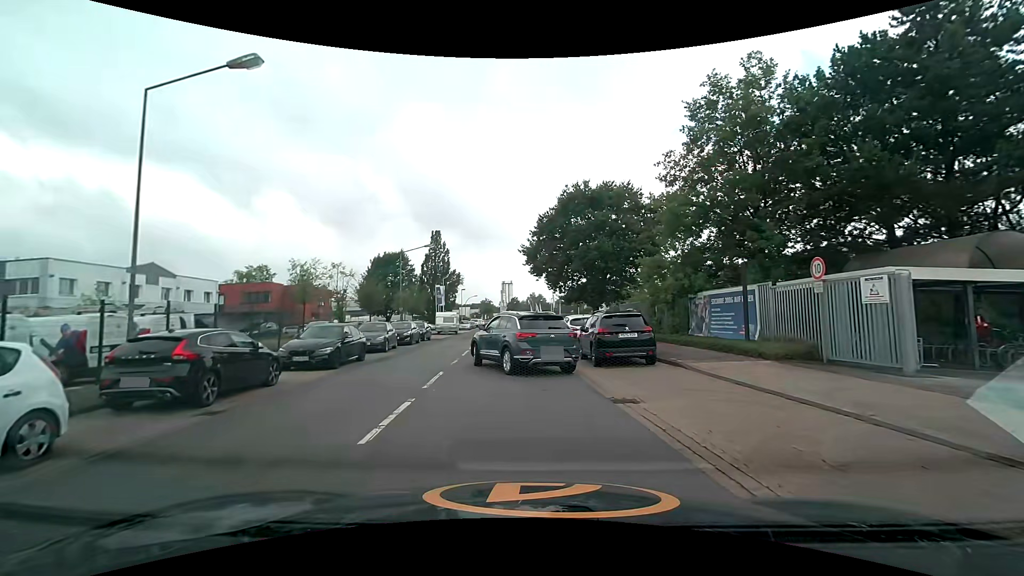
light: Day
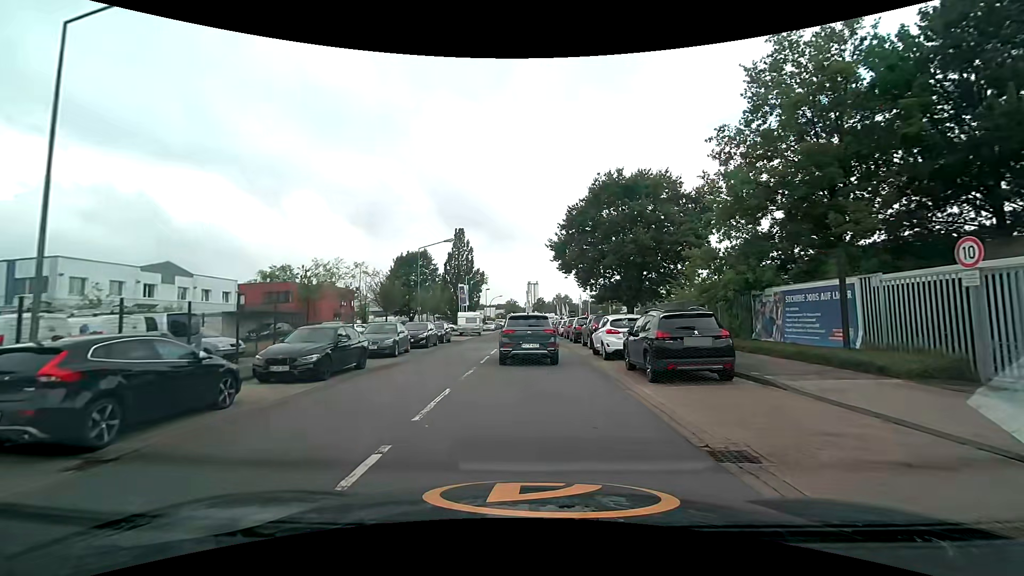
(-0.1, +3.3) m; -2°
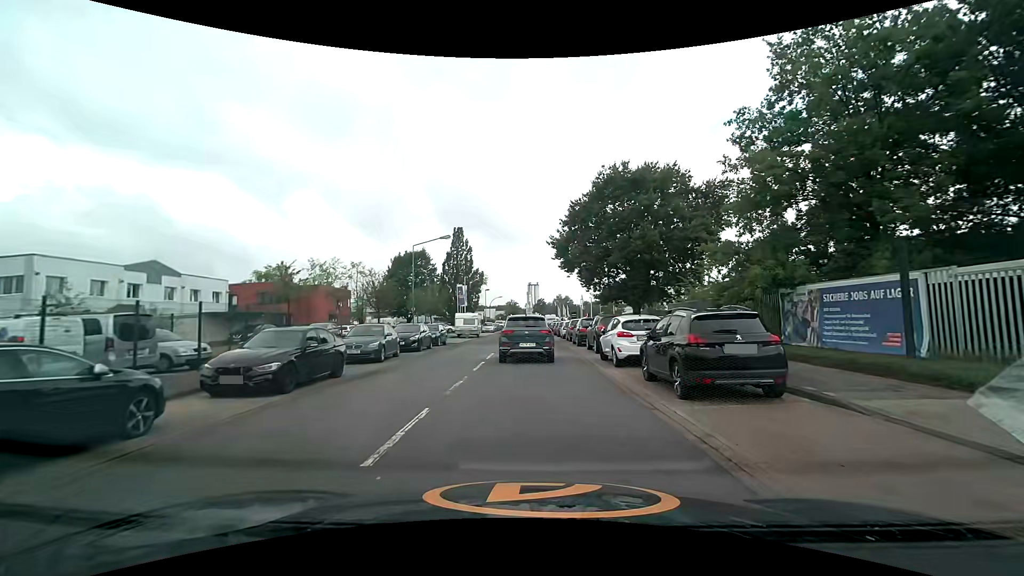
(0.0, +2.1) m; 0°
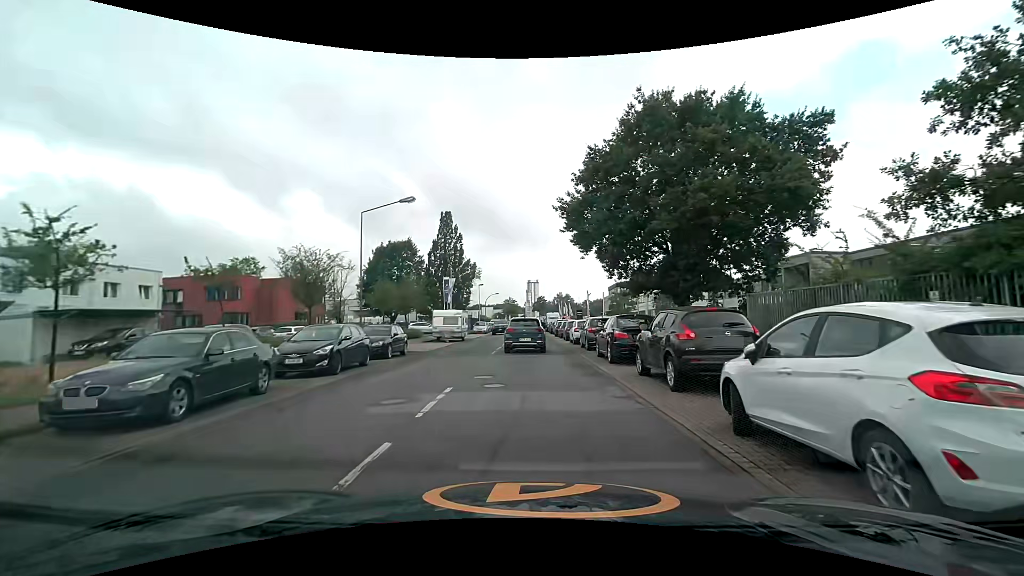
(-0.1, +11.3) m; 0°
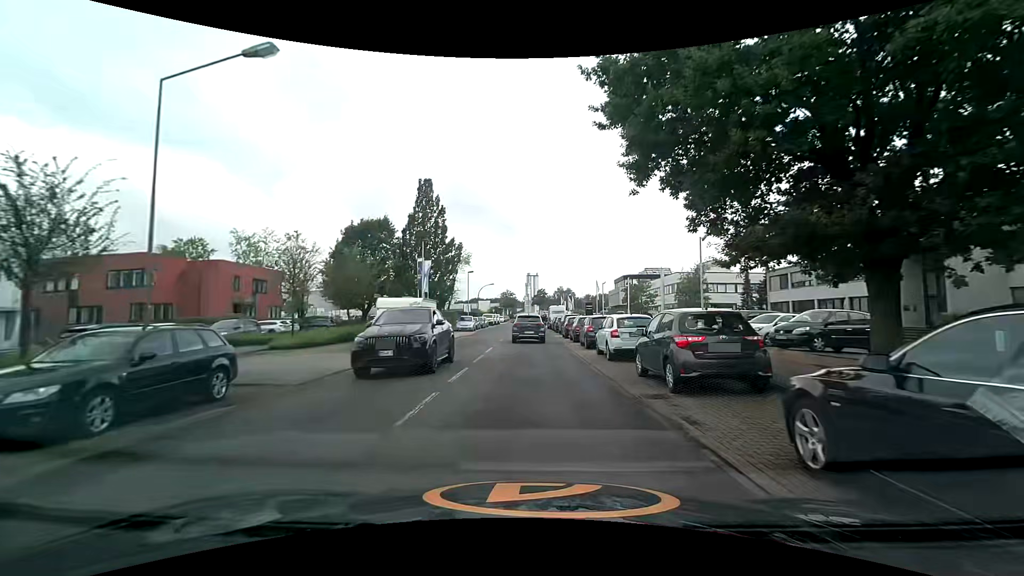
(0.0, +14.1) m; 0°
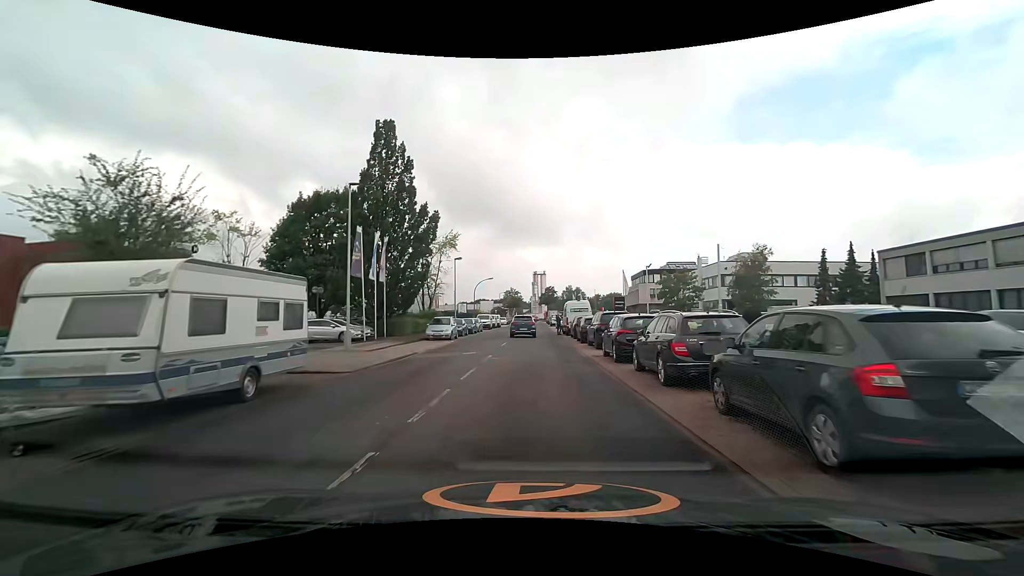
(-0.2, +17.6) m; -1°
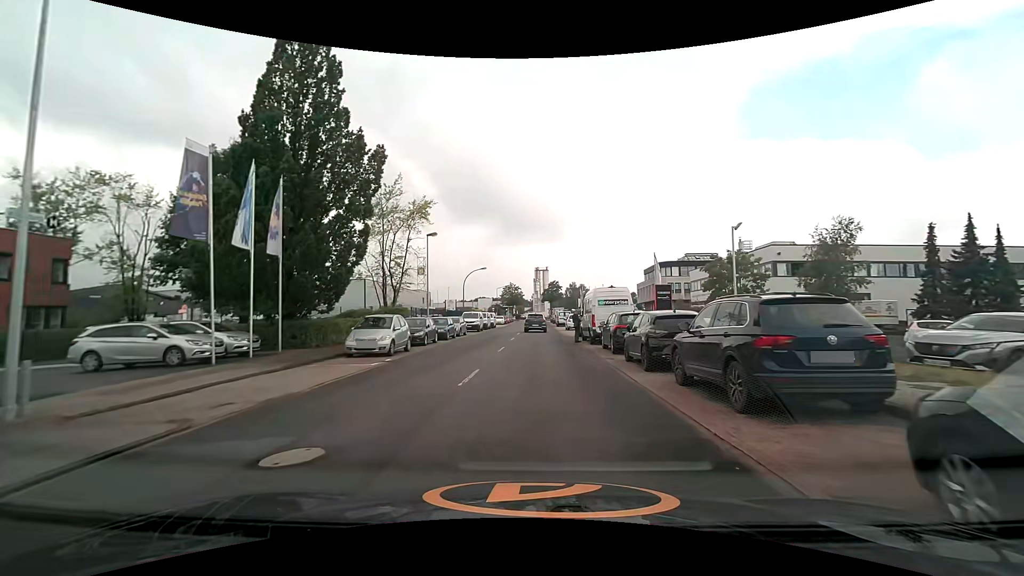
(-0.1, +14.9) m; 0°
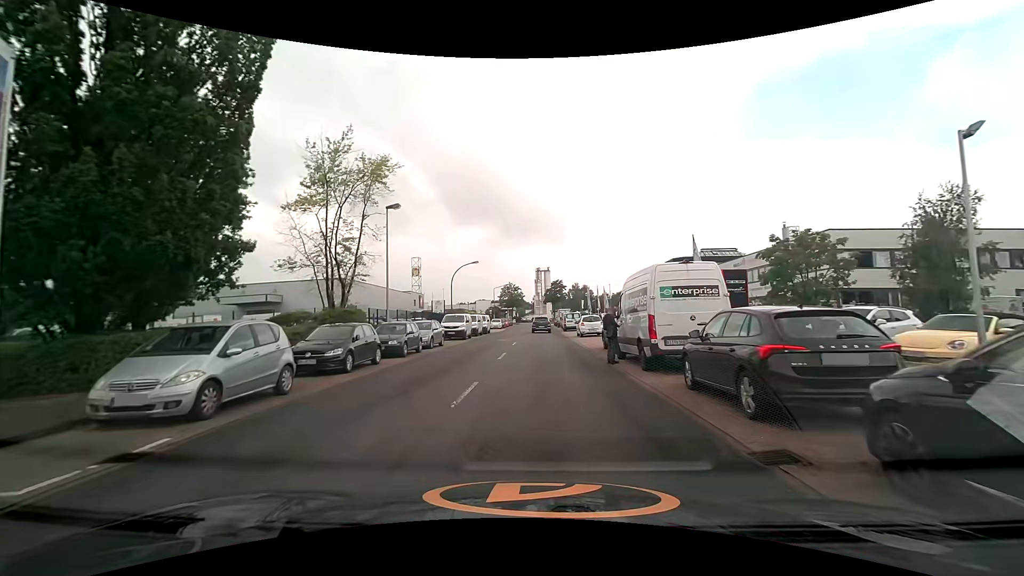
(0.0, +10.9) m; 0°
(0, +10) (0, +20) (0, +30) (0, +40) (0, +50) (0, +60) (+1, +70) (+1, +80) (+1, +90) (+1, +100) m
